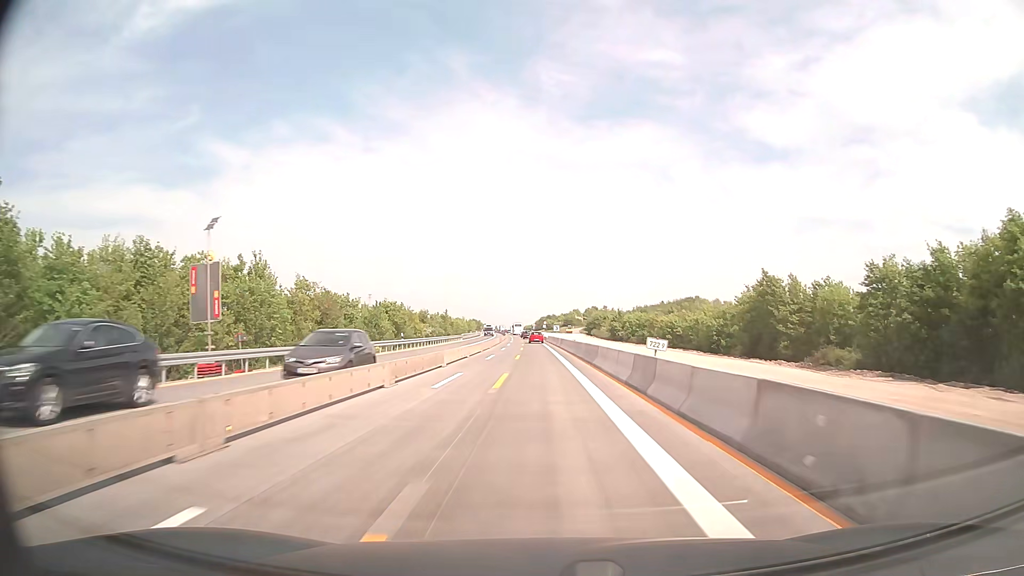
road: motorway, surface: concrete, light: Day
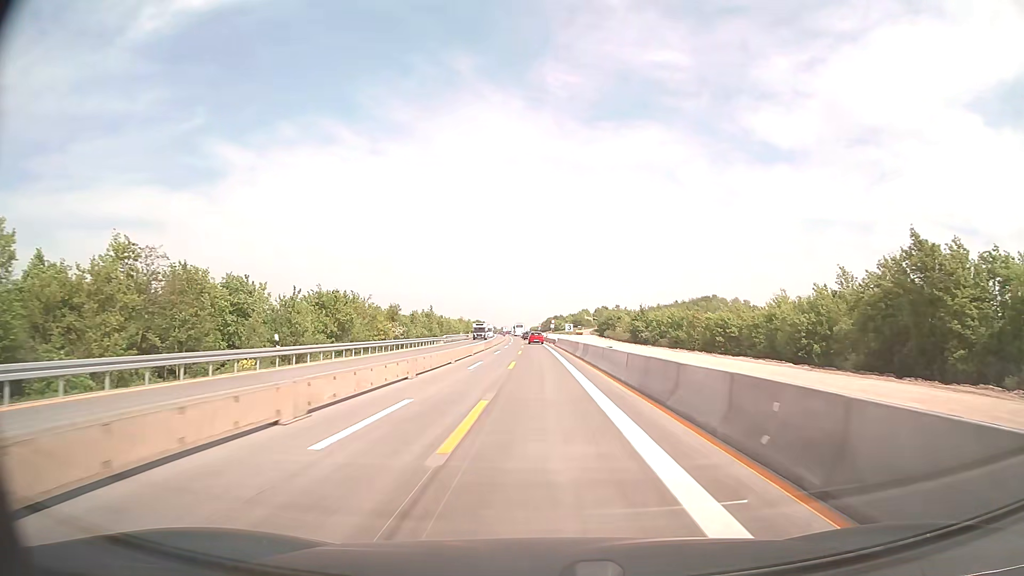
(-0.1, +27.0) m; -1°
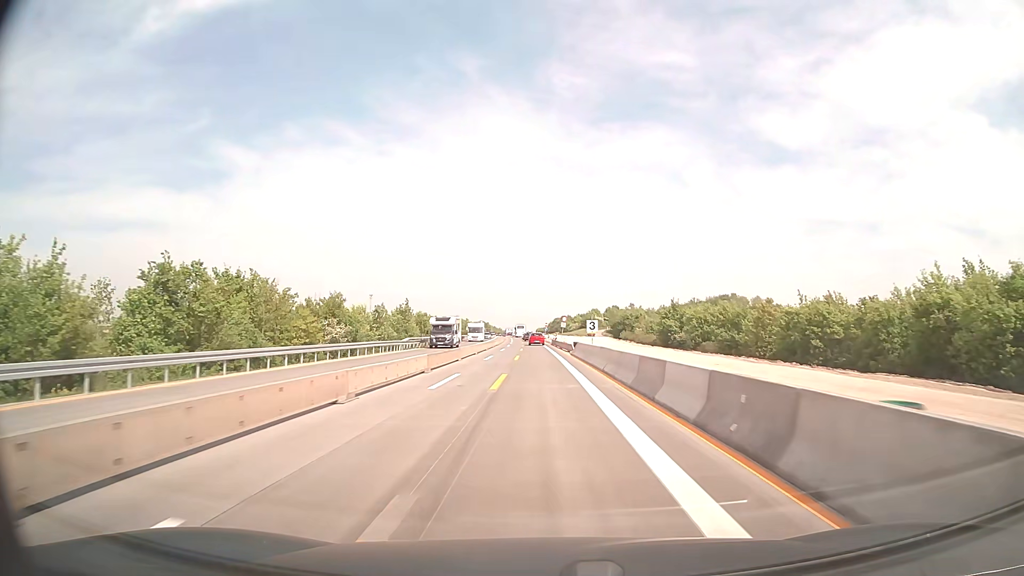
(-0.1, +27.0) m; -1°
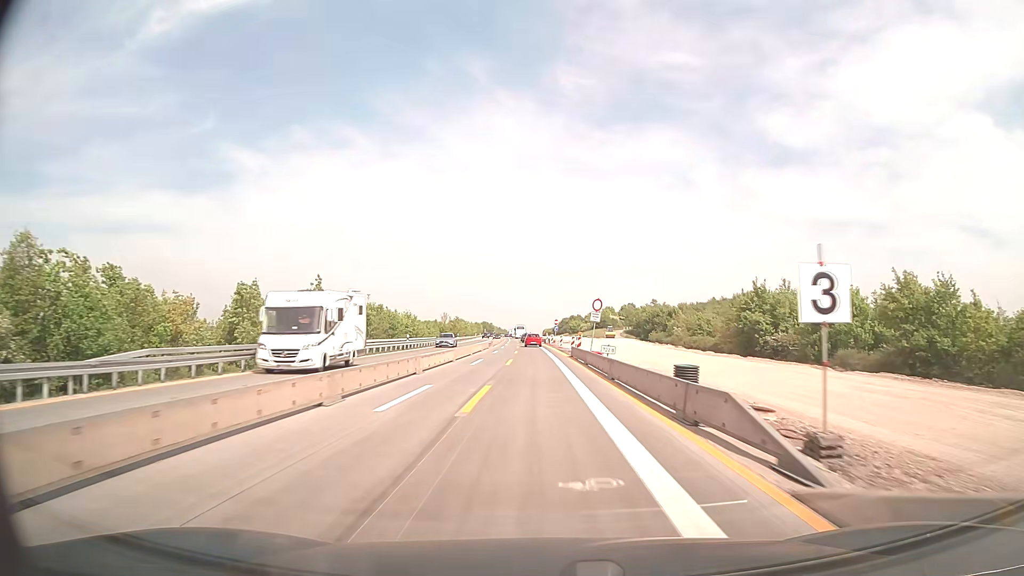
(-0.2, +40.6) m; -1°
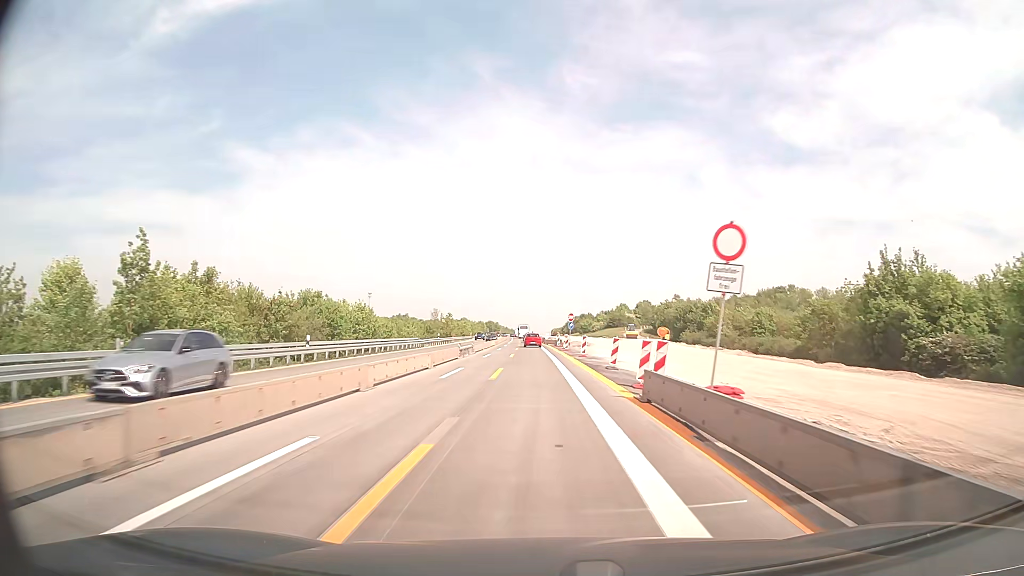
(-0.1, +27.0) m; -1°
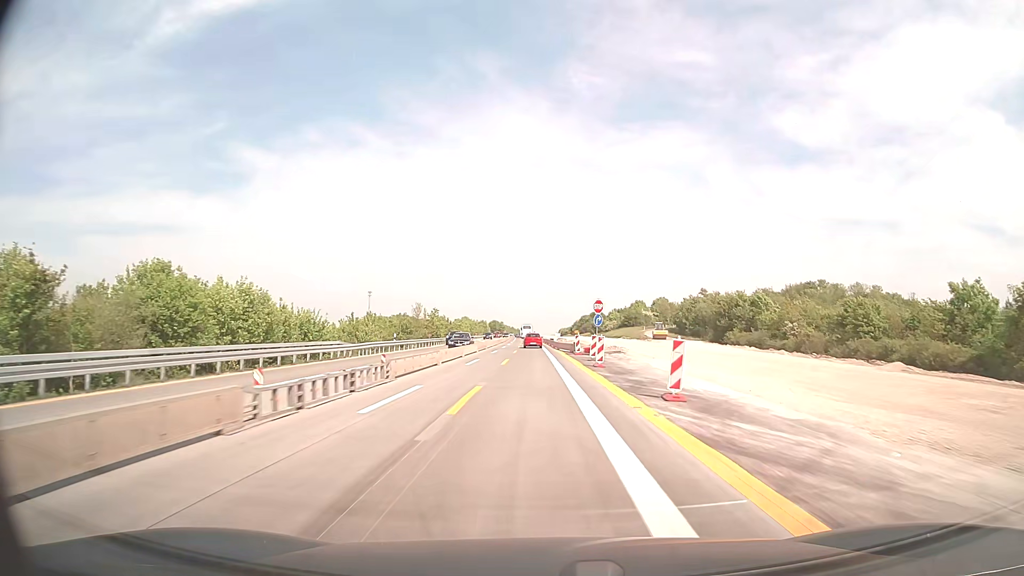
(-0.1, +27.0) m; -1°
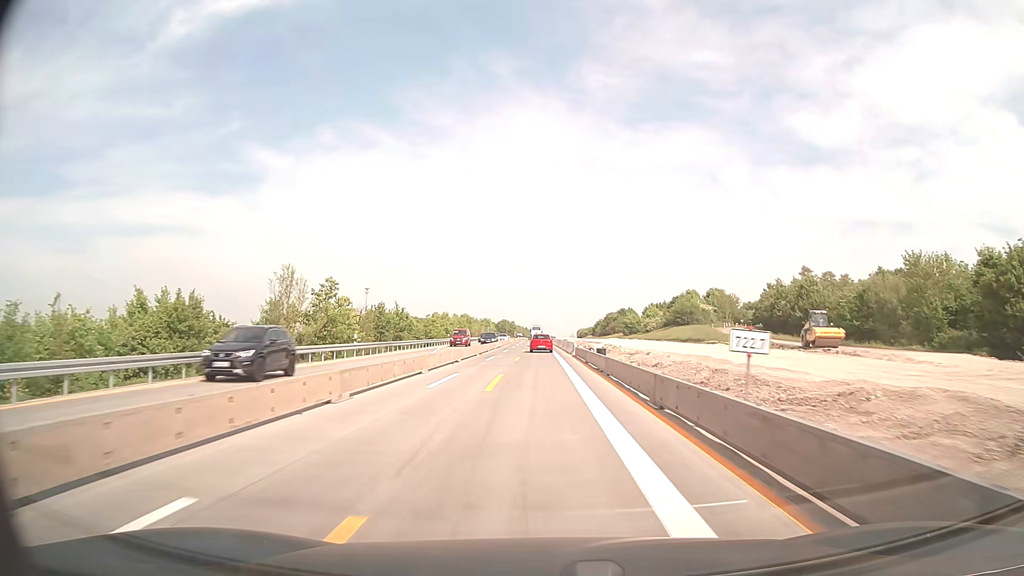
(-1.0, +65.7) m; -1°
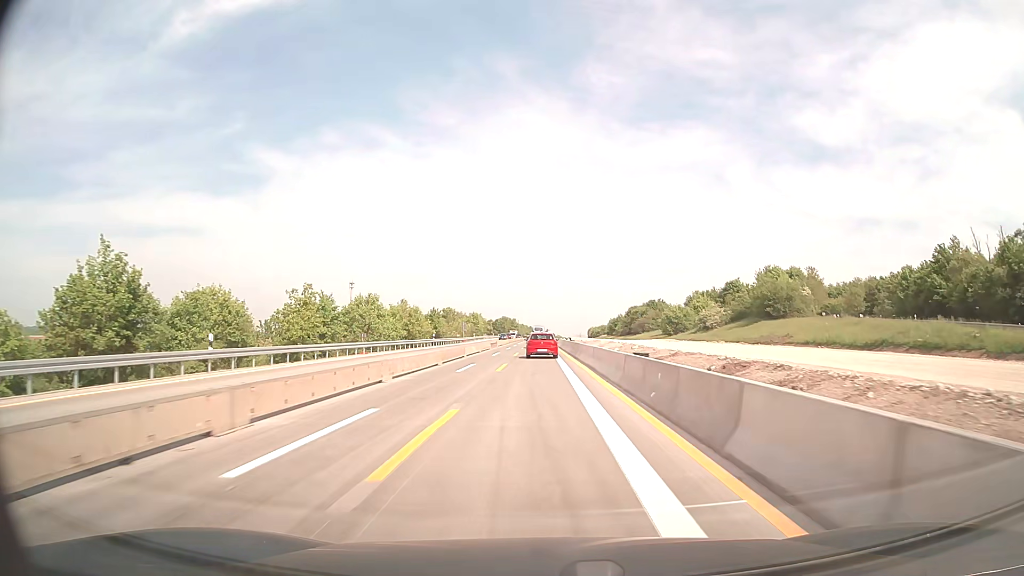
(-0.1, +64.8) m; 0°
(0, +10) (0, +20) (0, +30) (0, +40) (0, +50) (0, +60) (-1, +70) (-1, +80) (-1, +90) (-2, +100) m
